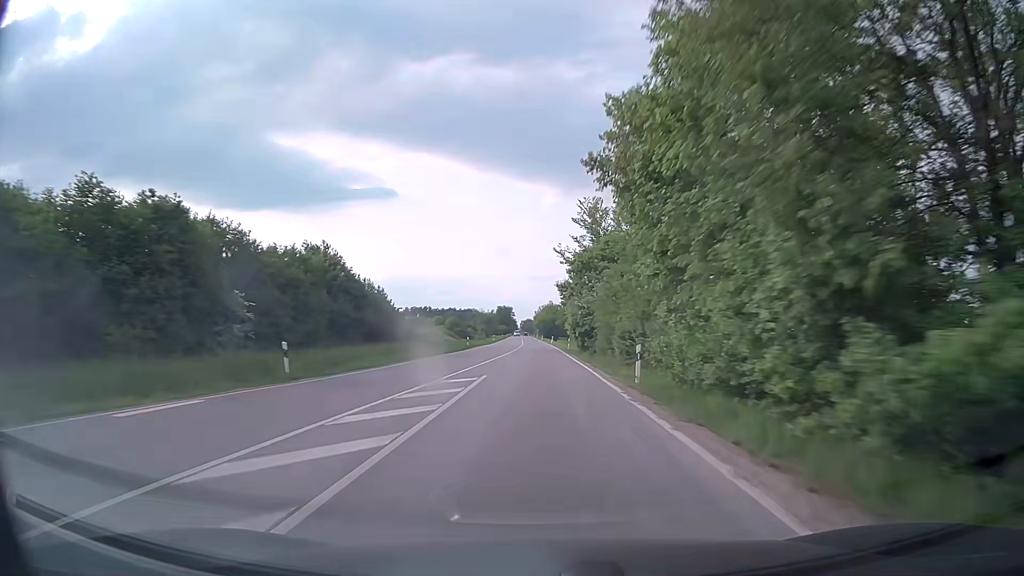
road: secondary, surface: asphalt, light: Day
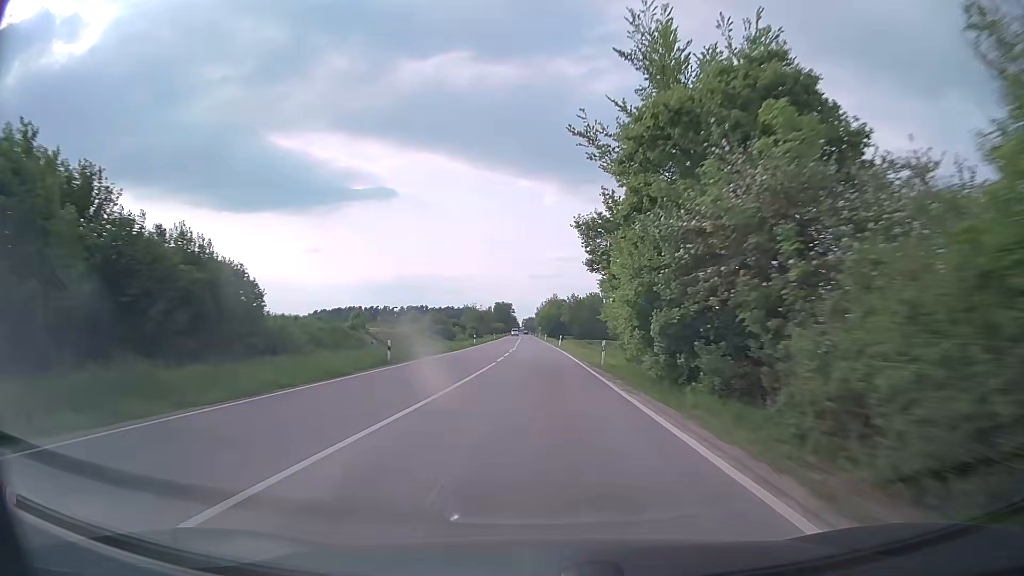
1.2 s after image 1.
(0.0, +32.7) m; 0°
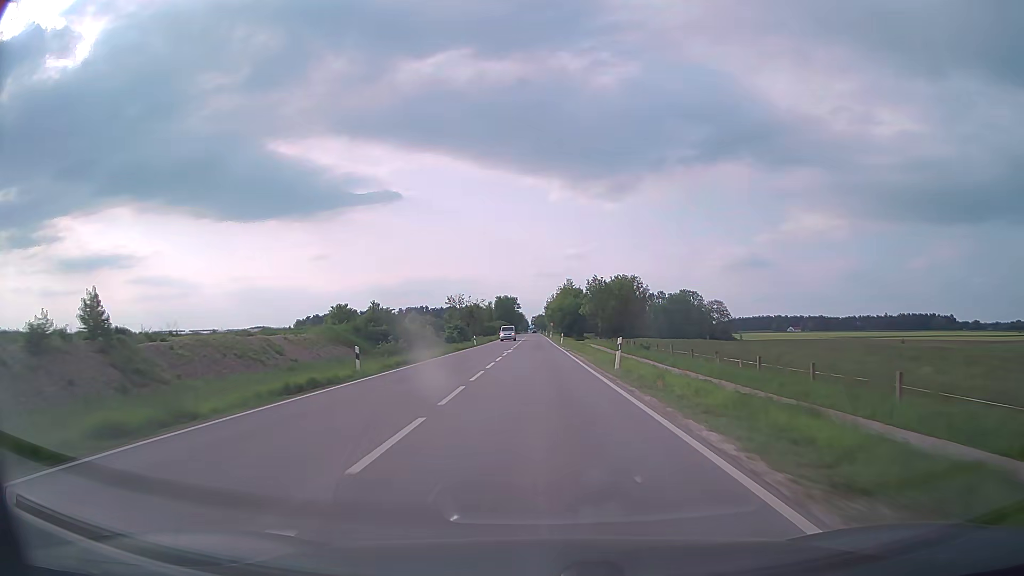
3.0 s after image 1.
(-0.4, +48.4) m; -1°
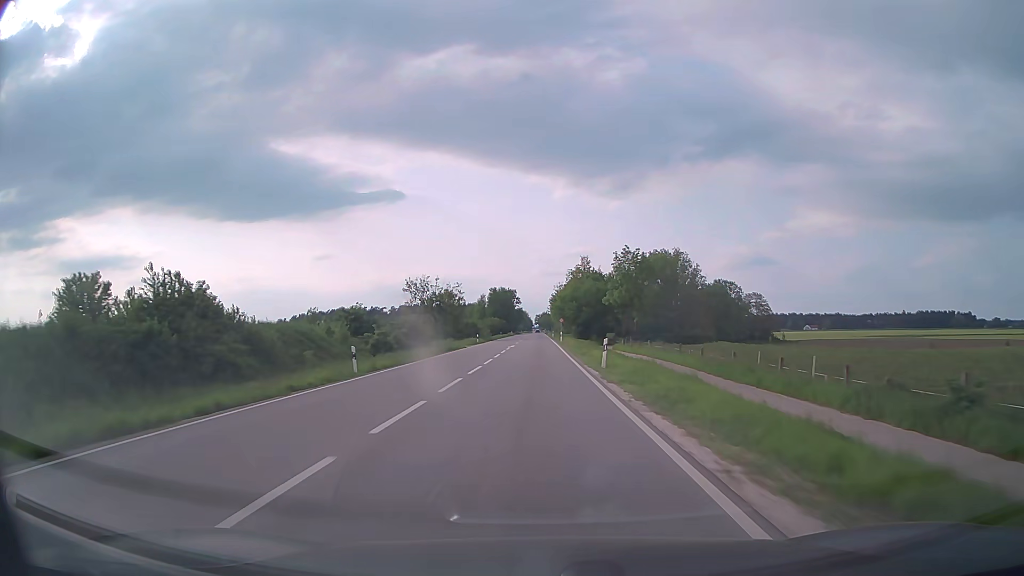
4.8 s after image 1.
(0.0, +44.9) m; 0°
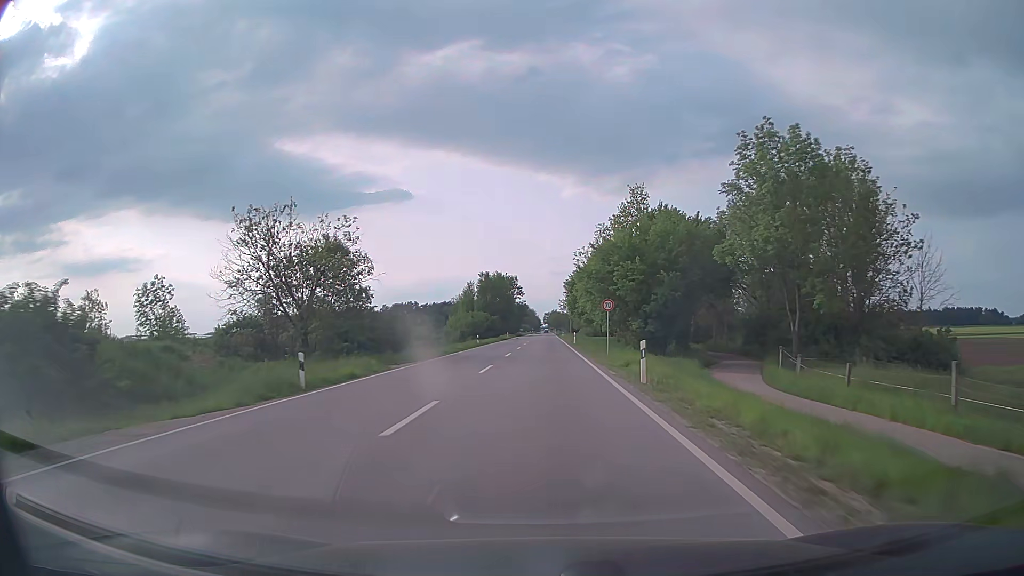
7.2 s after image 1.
(-0.5, +53.6) m; -1°
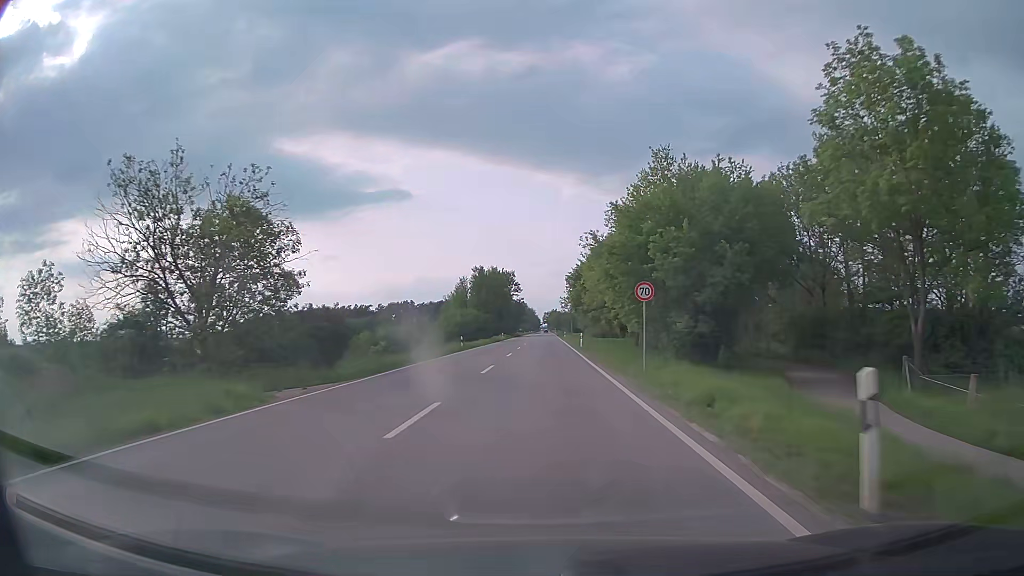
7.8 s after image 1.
(0.0, +12.0) m; 0°
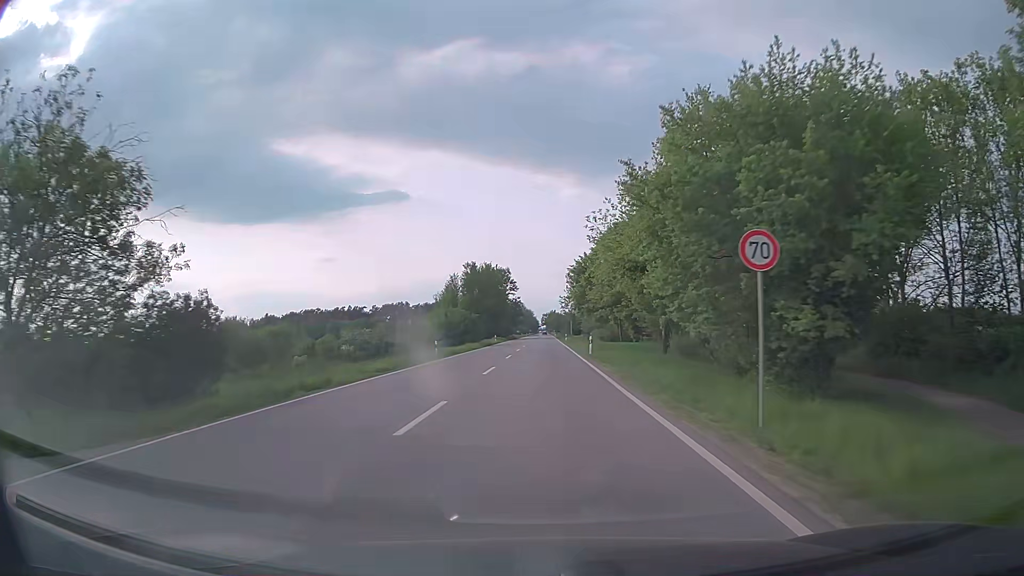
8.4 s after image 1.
(0.0, +11.4) m; 0°
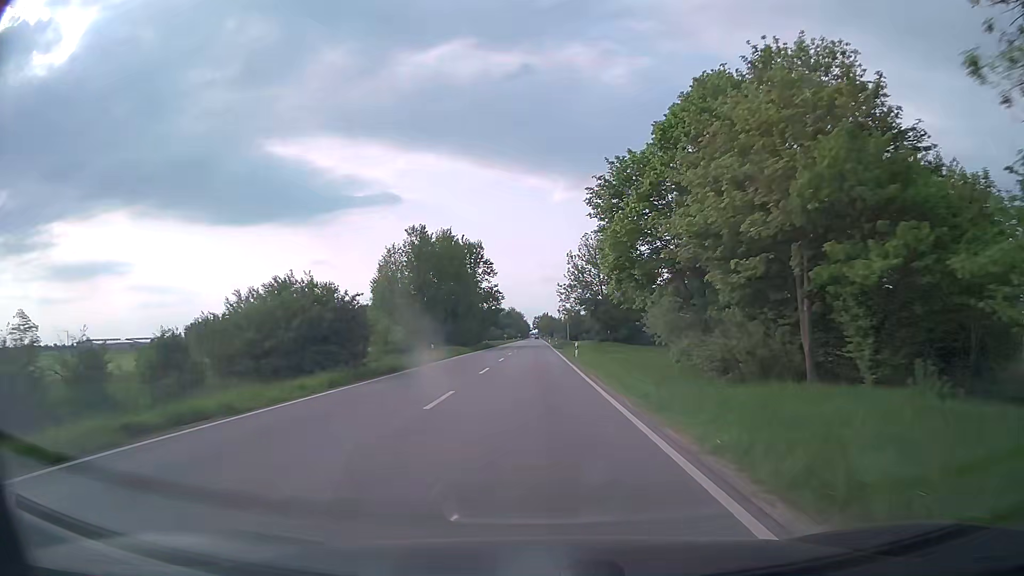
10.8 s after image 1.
(+0.3, +44.1) m; +1°
(0, +10) (0, +20) (0, +30) (0, +40) (0, +50) (0, +60) (-1, +70) (-1, +80) (-1, +90) (-1, +100) m
